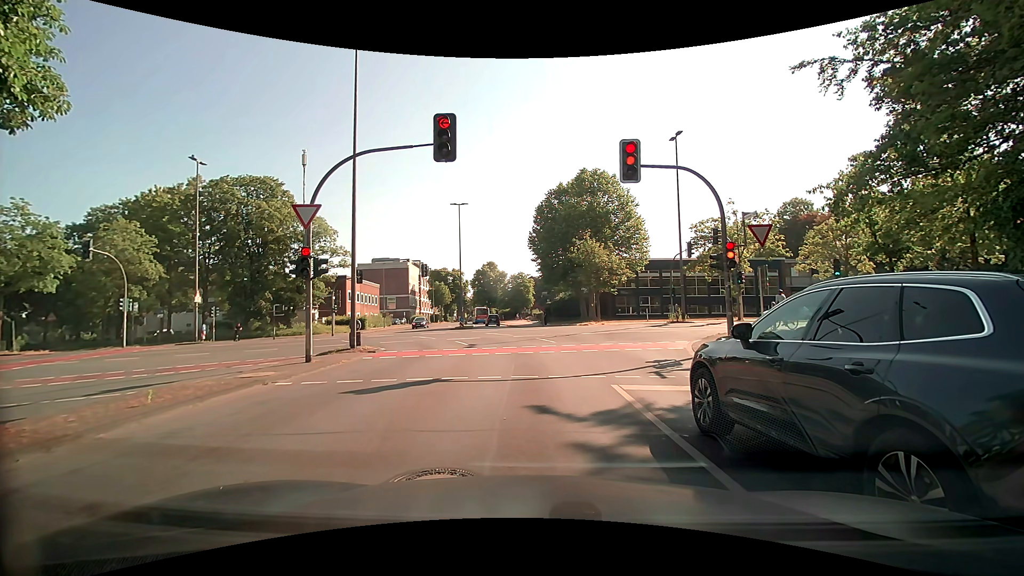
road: tertiary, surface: asphalt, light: Day
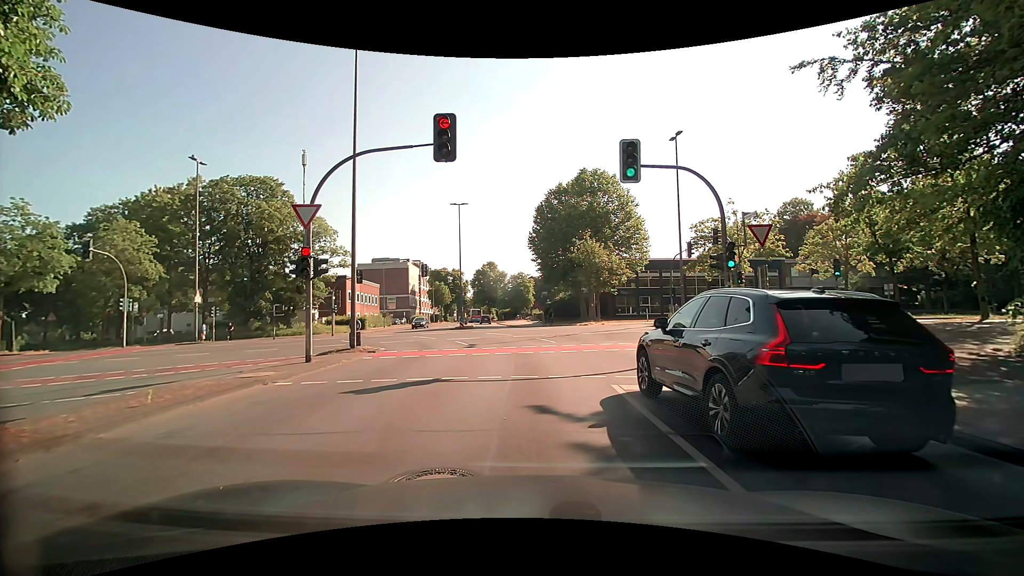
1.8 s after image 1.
(0.0, 0.0) m; 0°
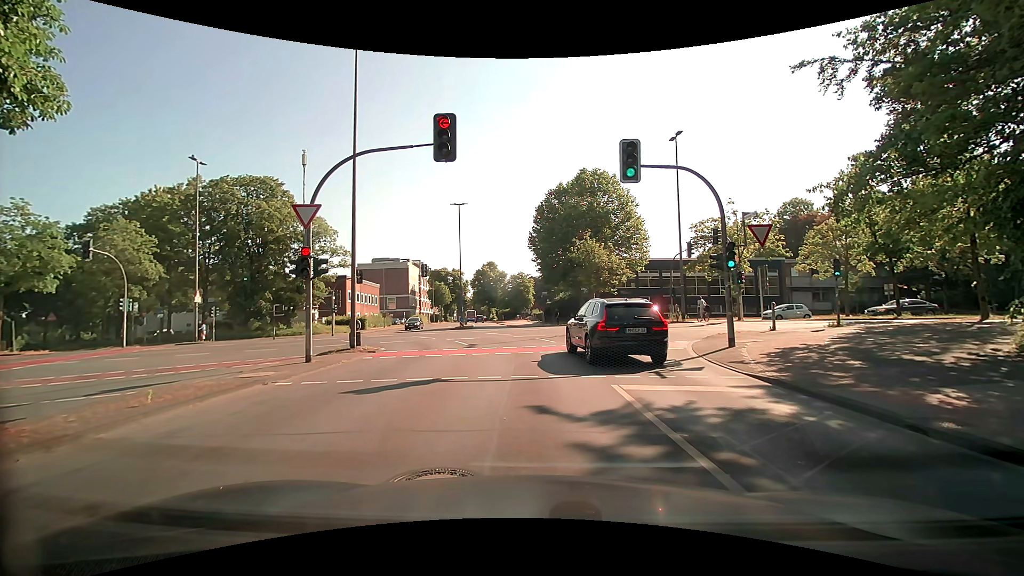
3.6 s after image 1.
(0.0, 0.0) m; 0°
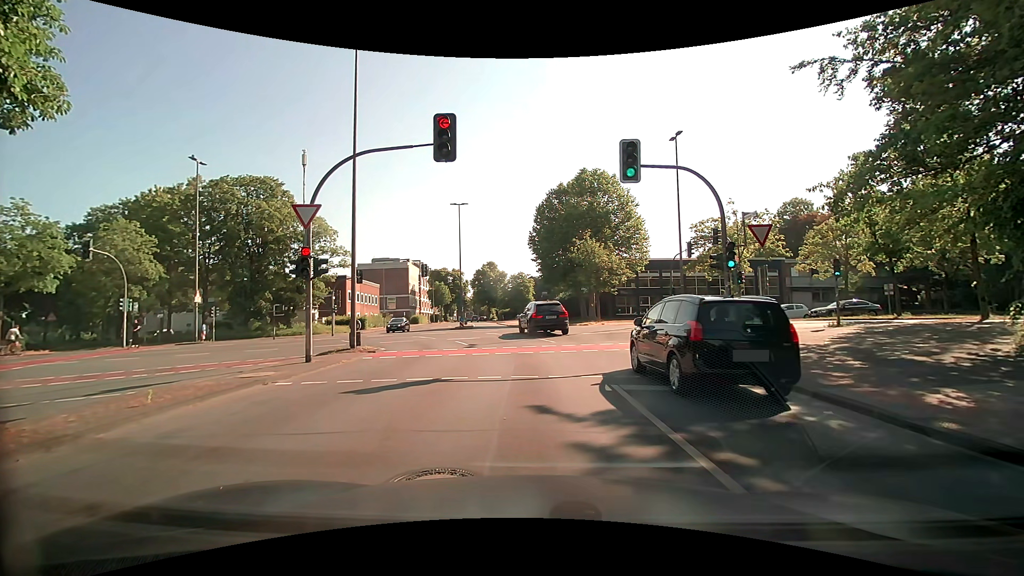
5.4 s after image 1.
(0.0, 0.0) m; 0°
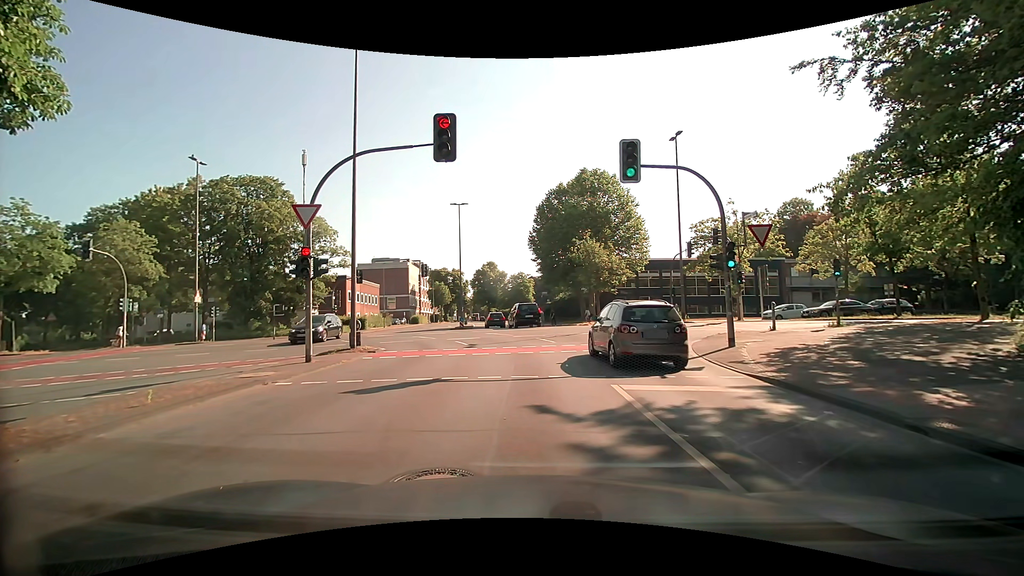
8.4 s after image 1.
(0.0, 0.0) m; 0°
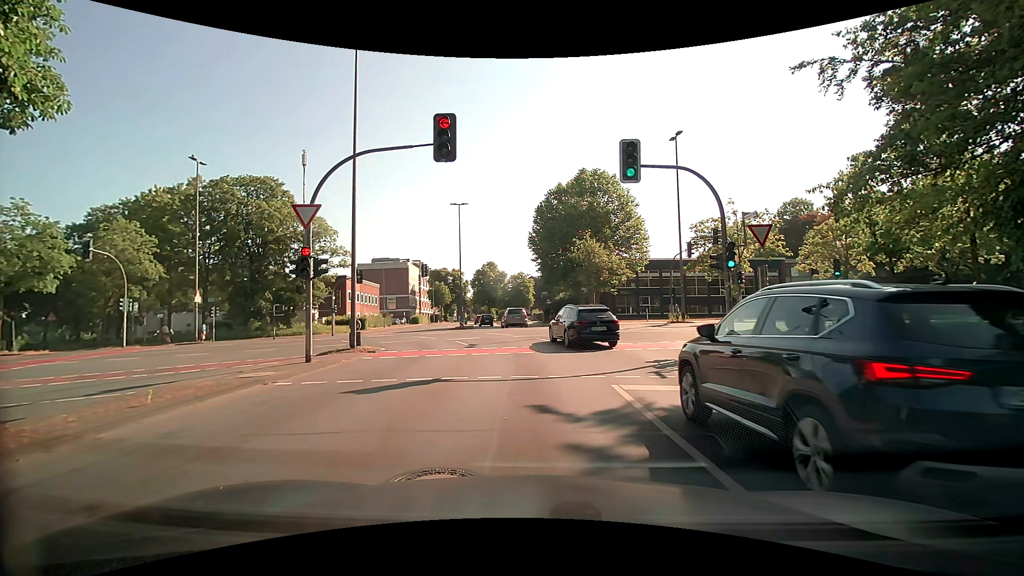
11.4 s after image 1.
(0.0, 0.0) m; 0°
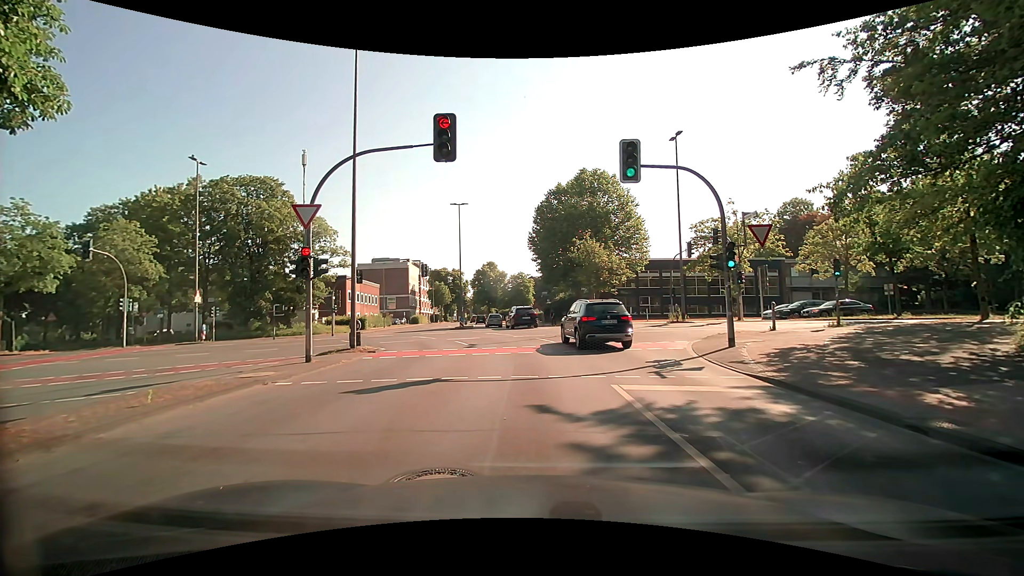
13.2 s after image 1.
(0.0, 0.0) m; 0°
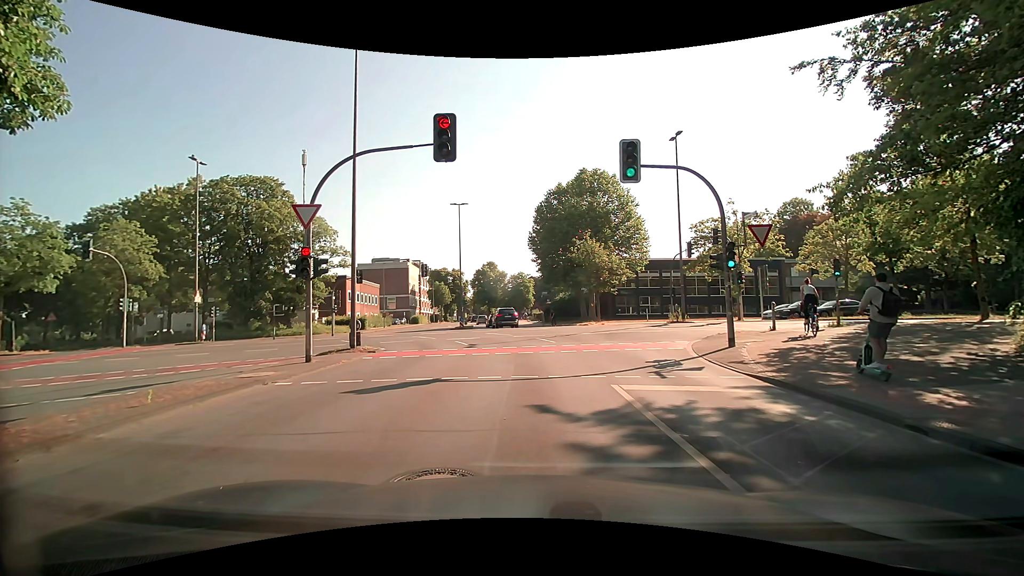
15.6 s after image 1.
(0.0, 0.0) m; 0°
(0, +10) (-1, +20) (-5, +29) (-12, +36) (-21, +40) (-31, +40) (-41, +39) (-51, +38) (-60, +37) (-70, +35) m
